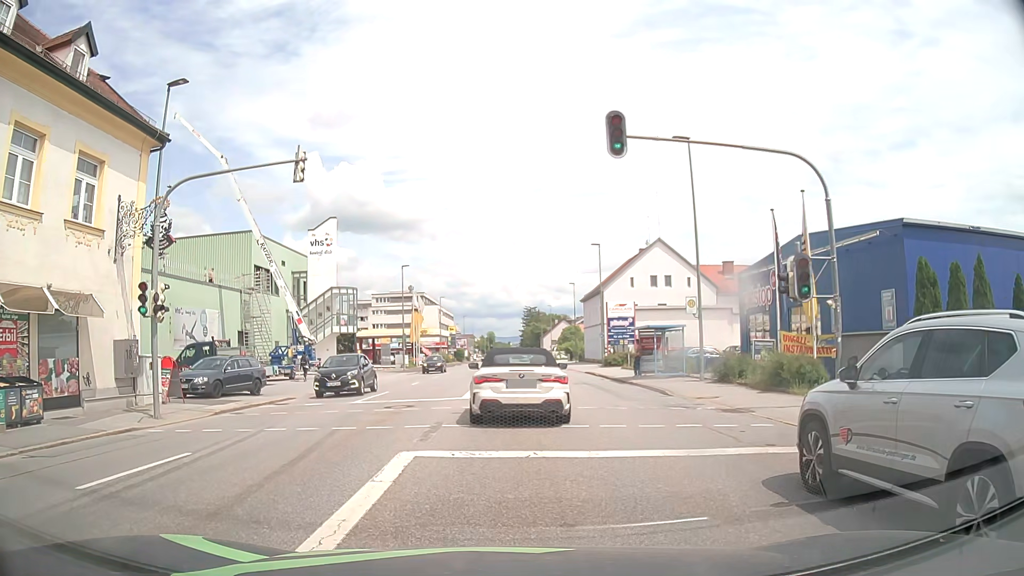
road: tertiary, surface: asphalt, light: Day
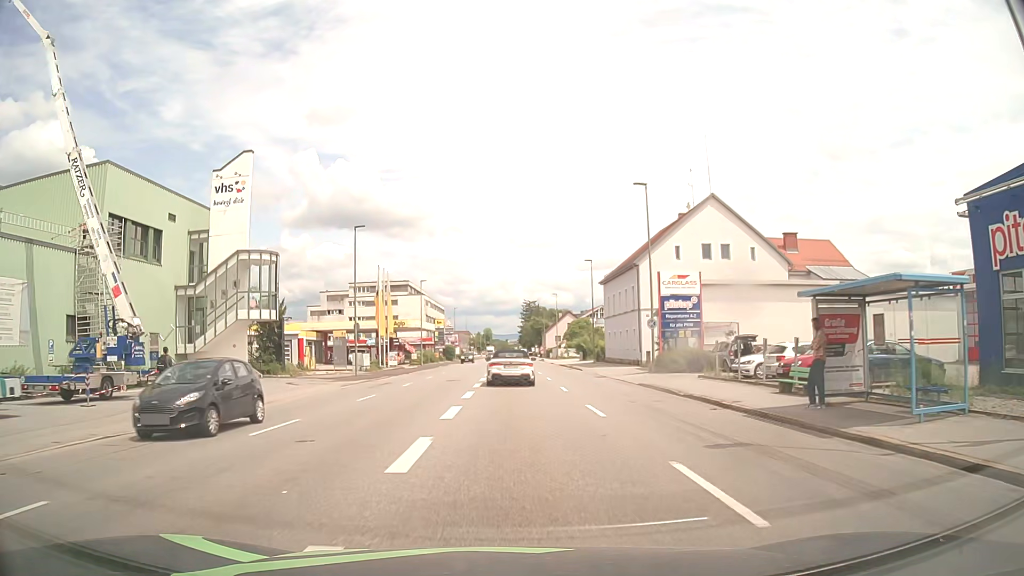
(+0.3, +21.1) m; +1°
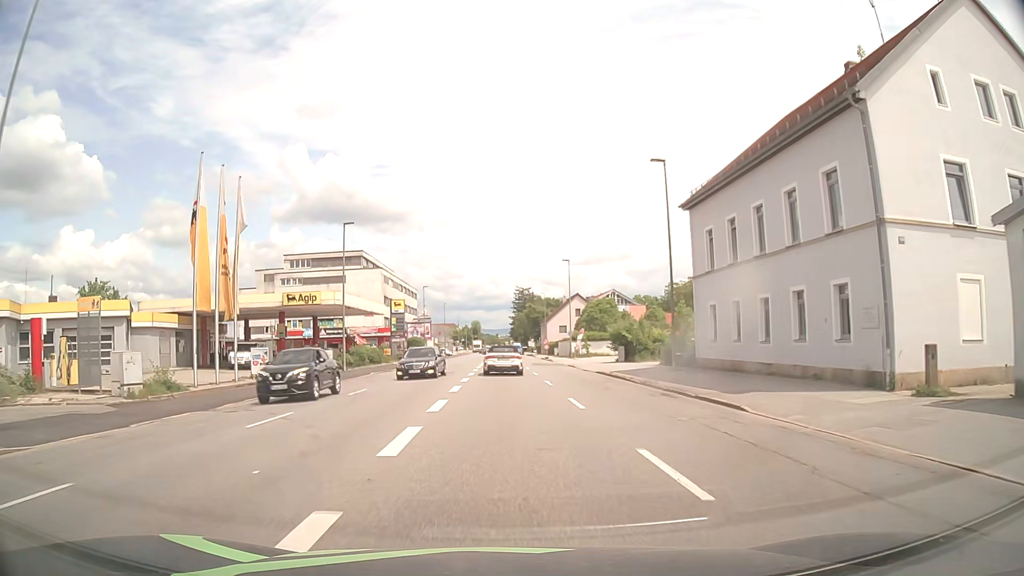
(0.0, +35.6) m; +1°
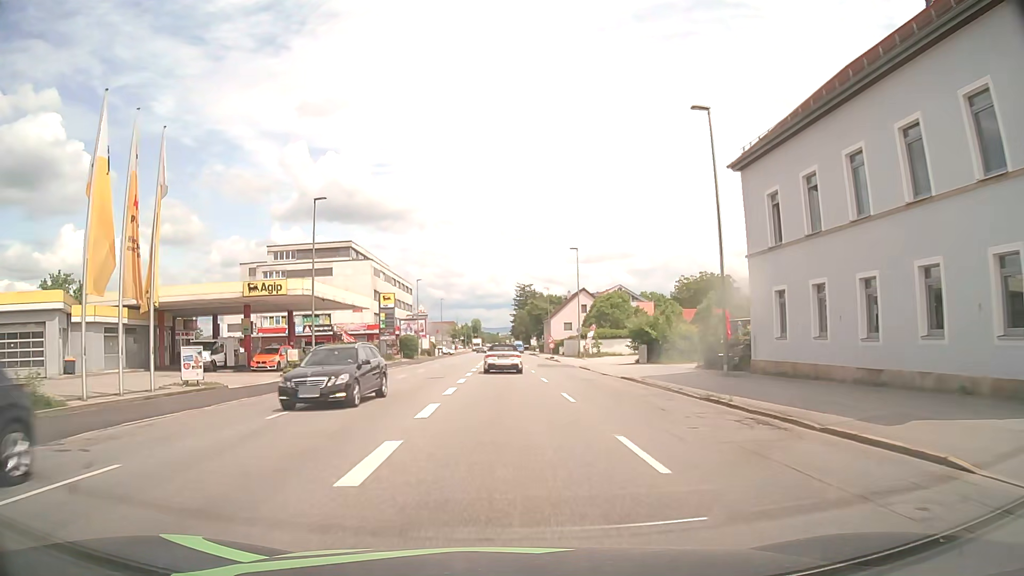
(0.0, +7.7) m; -1°
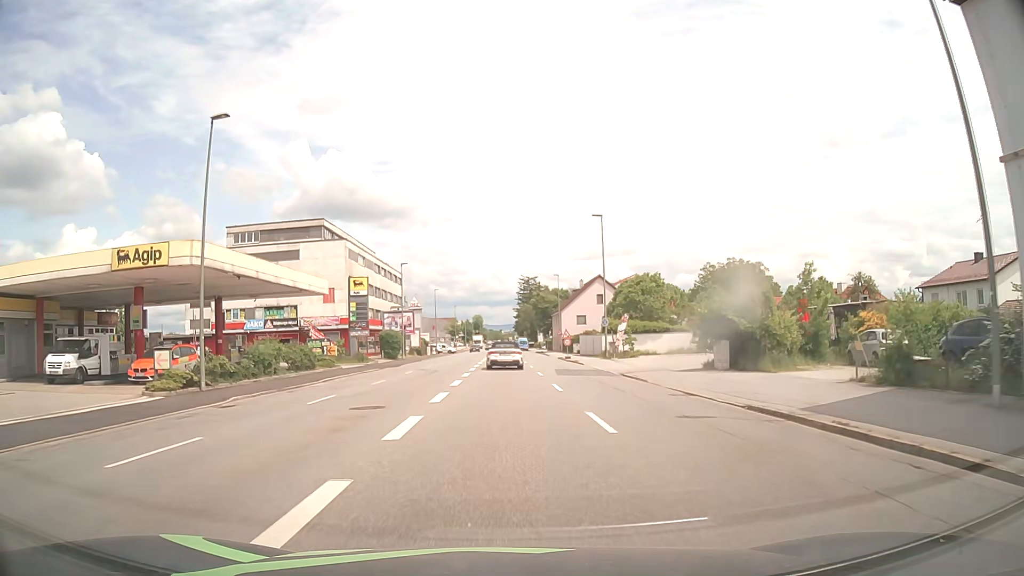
(+0.1, +15.1) m; 0°
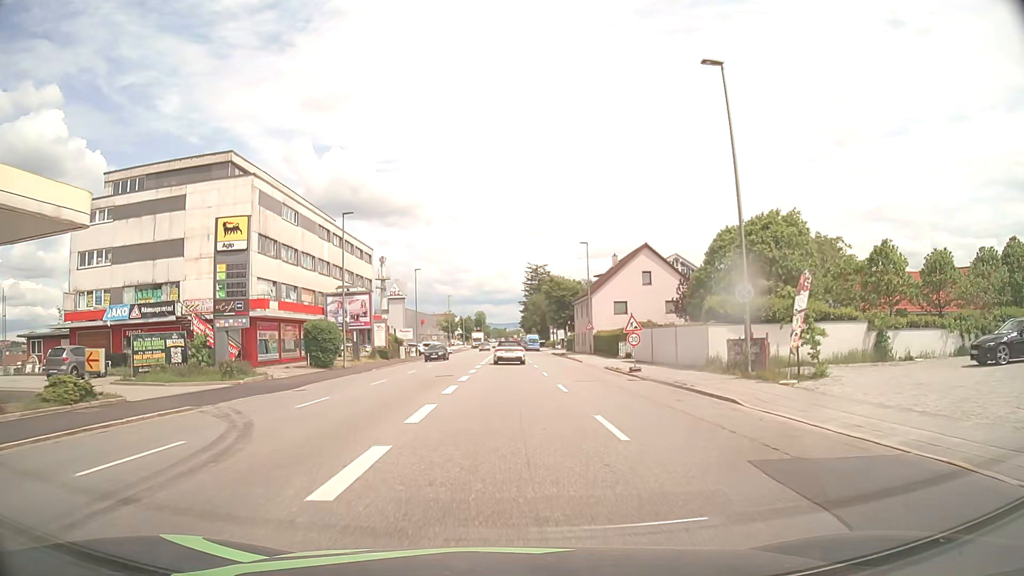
(-0.2, +27.7) m; 0°
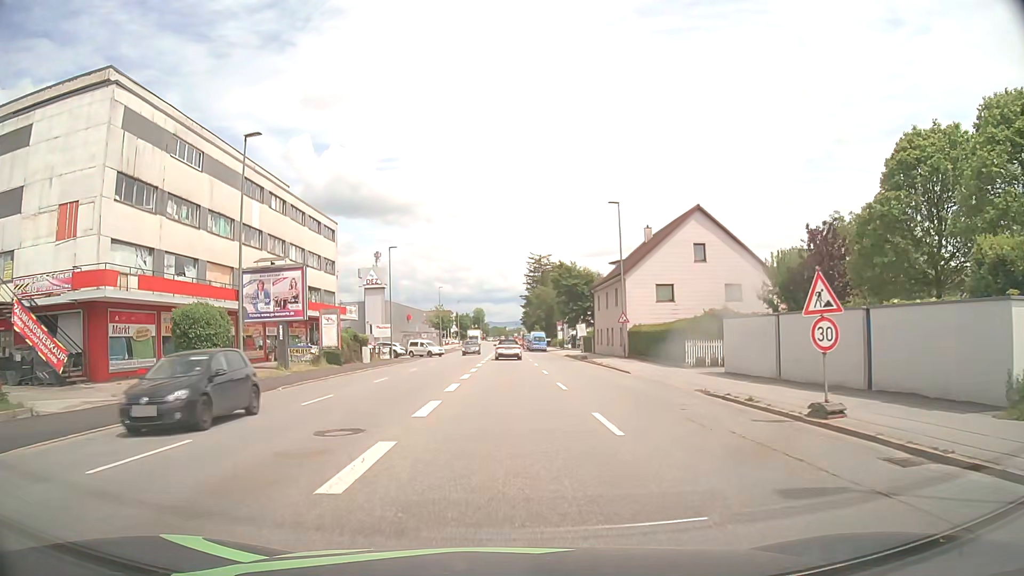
(0.0, +17.5) m; 0°
(0, +10) (0, +20) (0, +30) (0, +40) (0, +50) (0, +60) (0, +70) (0, +80) (0, +90) (0, +100) m
